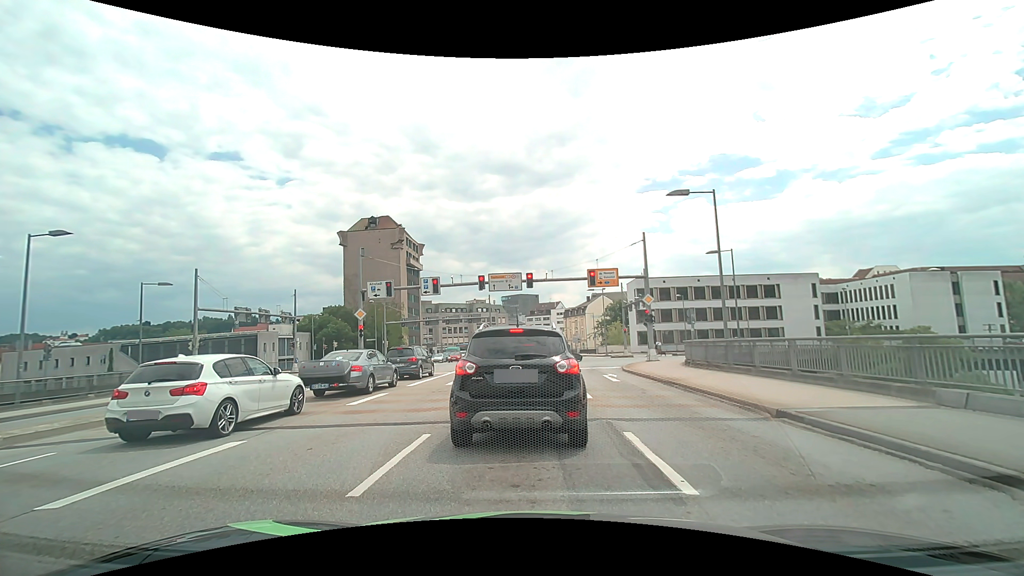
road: primary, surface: asphalt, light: Day
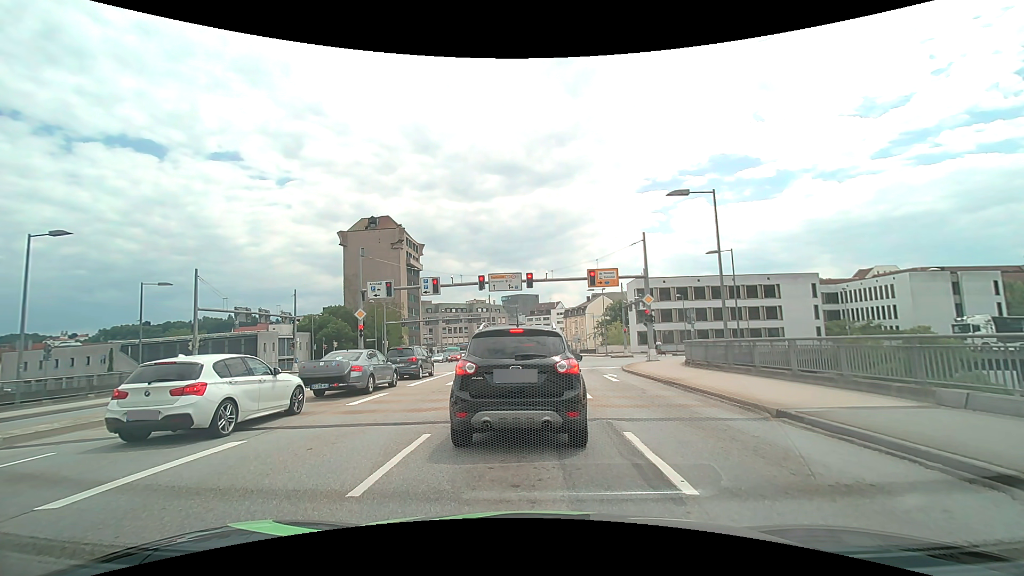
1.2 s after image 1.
(0.0, 0.0) m; 0°
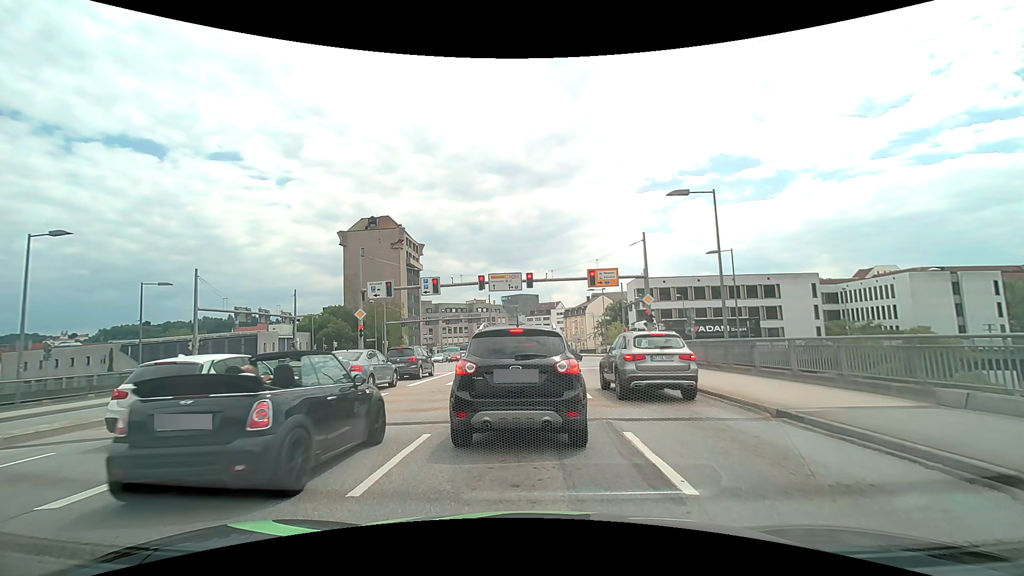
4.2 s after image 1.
(0.0, 0.0) m; 0°
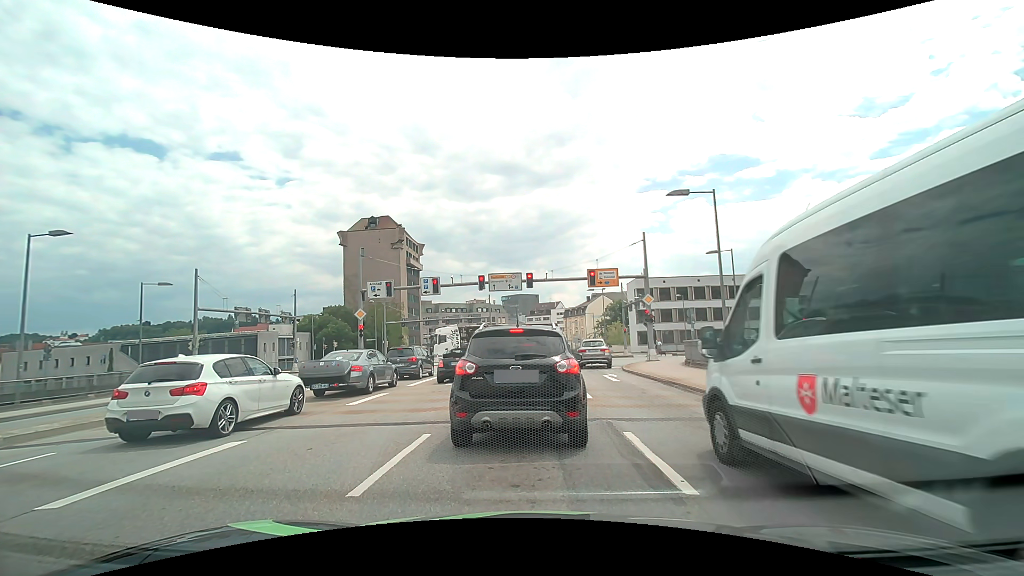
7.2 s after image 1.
(0.0, 0.0) m; 0°
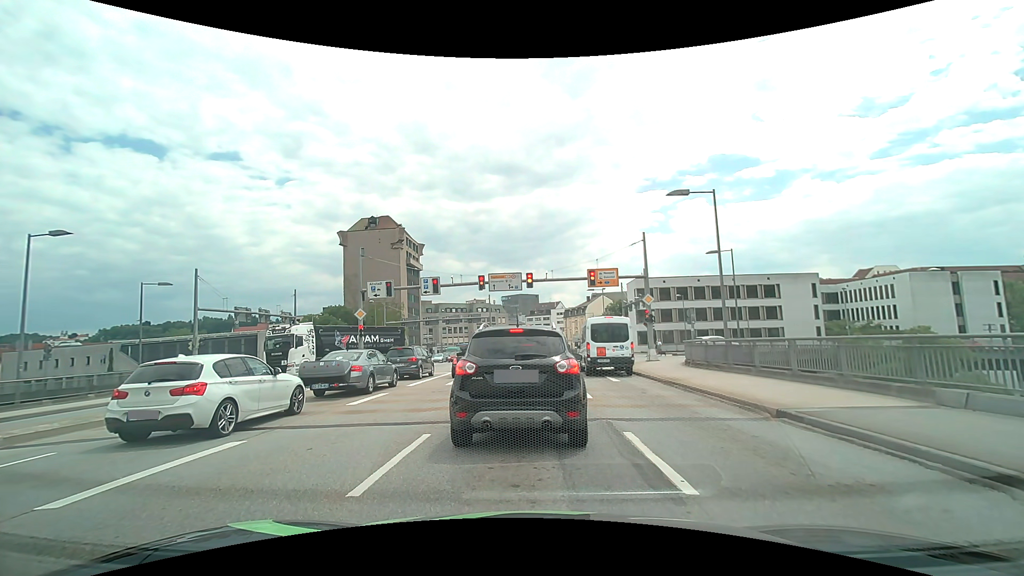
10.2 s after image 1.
(0.0, 0.0) m; 0°
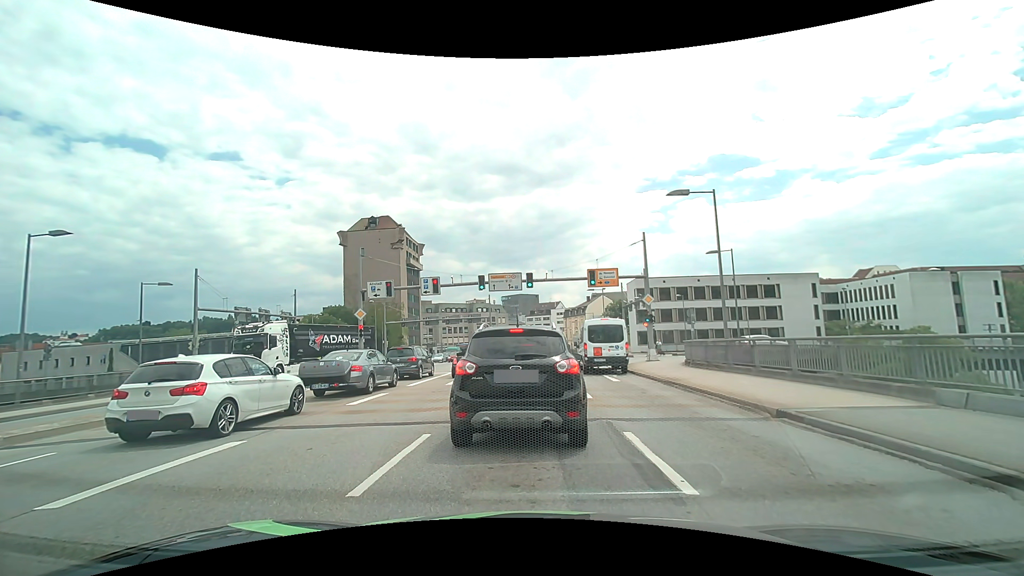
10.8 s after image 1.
(0.0, 0.0) m; 0°
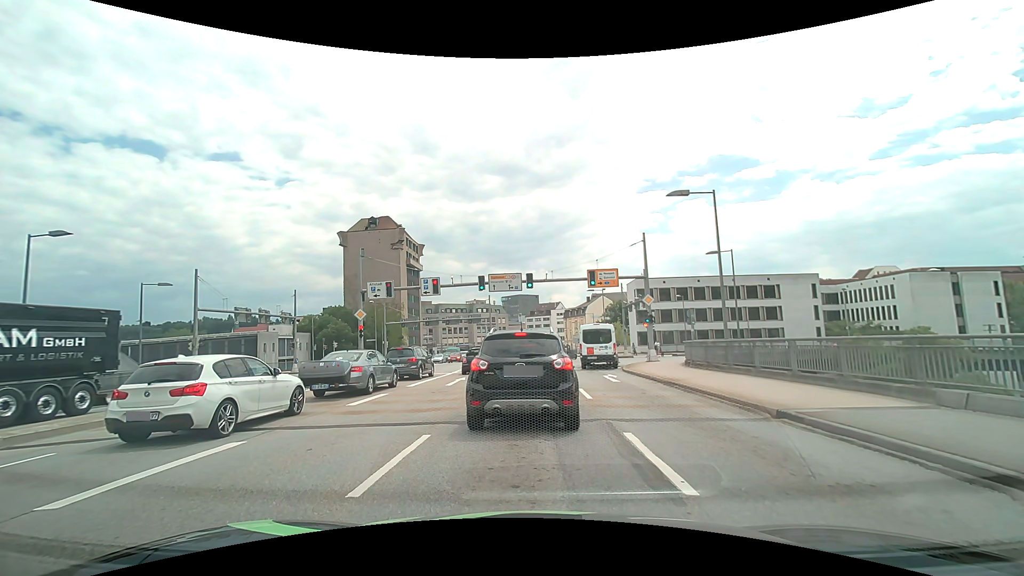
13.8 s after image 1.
(0.0, 0.0) m; 0°
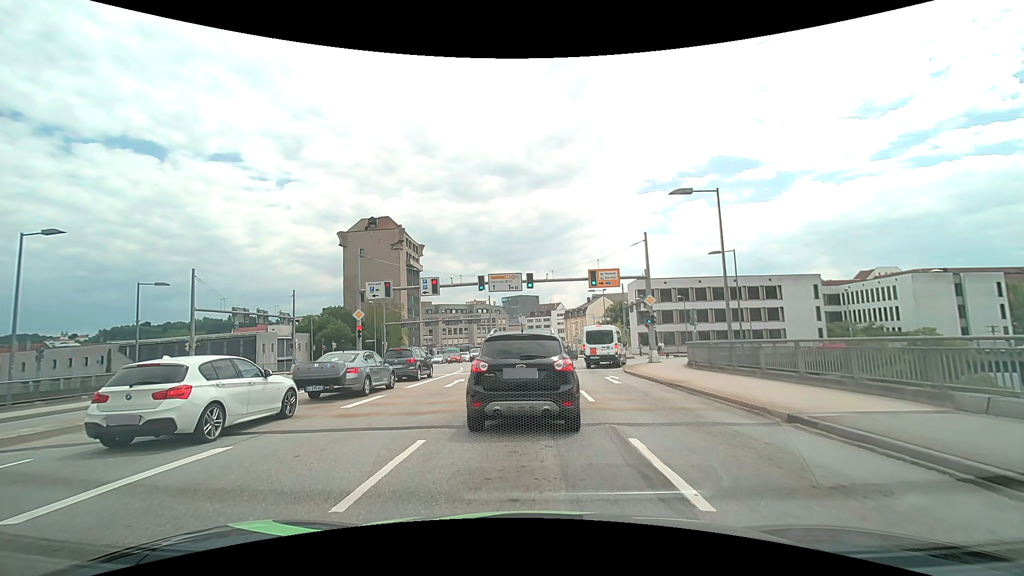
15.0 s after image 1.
(0.0, +0.4) m; 0°
(0, +10) (0, +20) (0, +30) (0, +40) (+1, +50) (+1, +60) (+1, +70) (+1, +80) (+1, +90) (+1, +100) m
